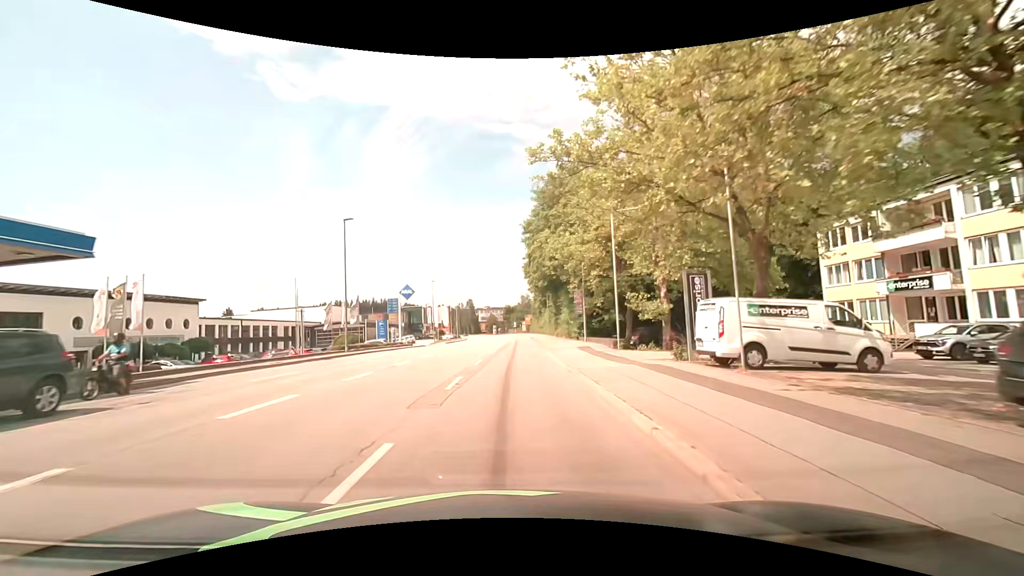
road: tertiary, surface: asphalt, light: Day
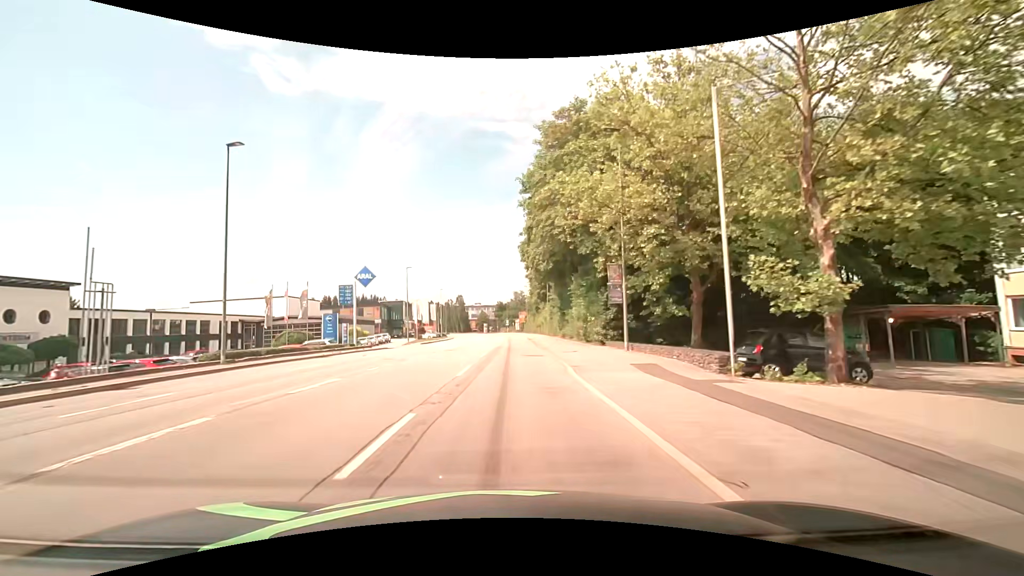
(+0.3, +15.1) m; +1°
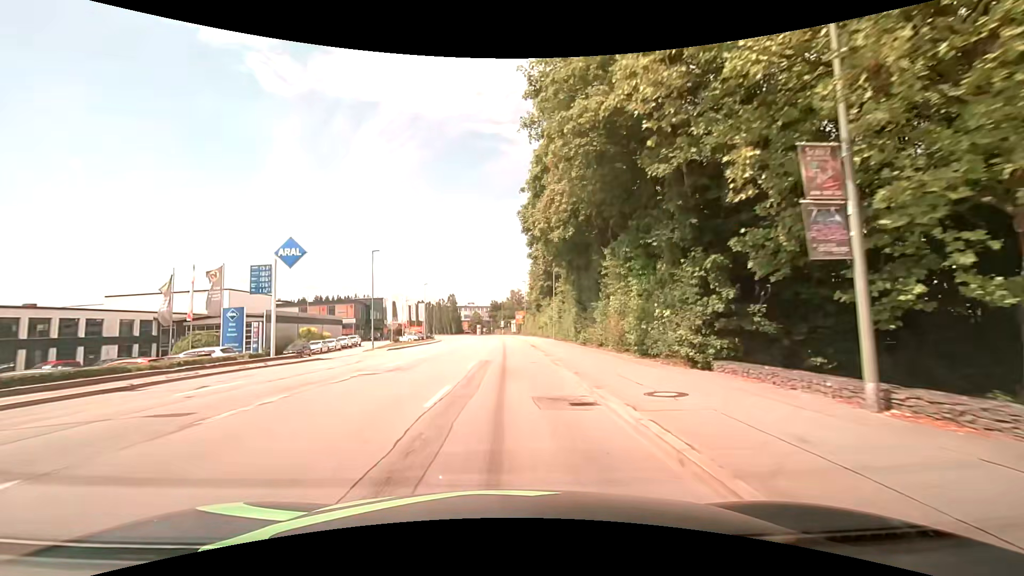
(+0.1, +15.2) m; +1°
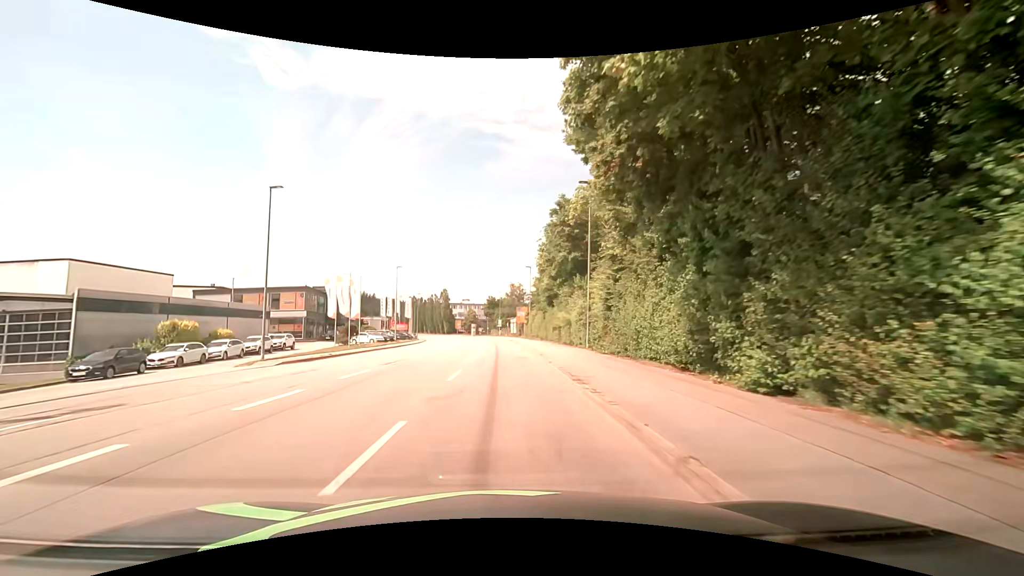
(0.0, +22.8) m; 0°
